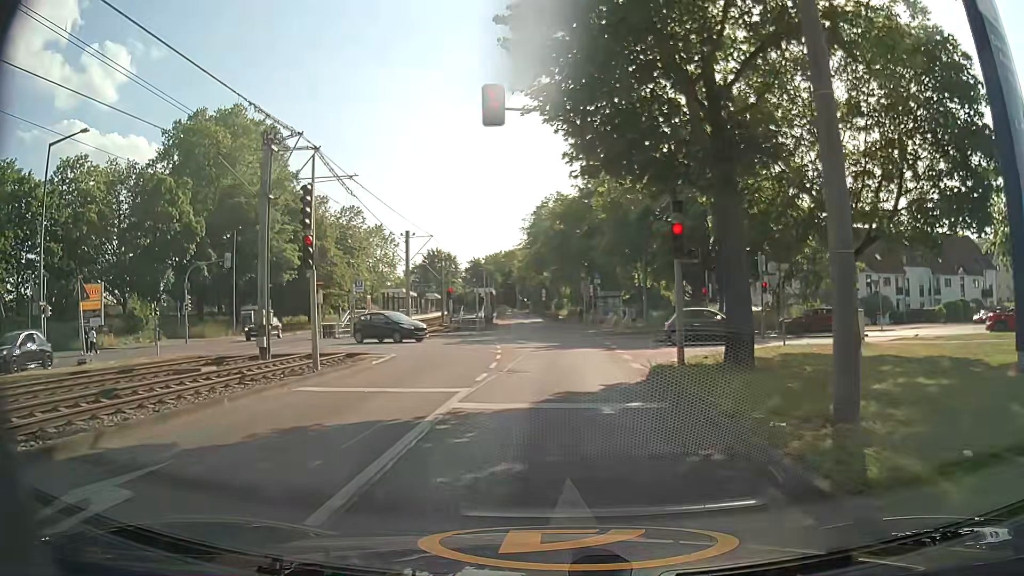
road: secondary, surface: asphalt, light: Day
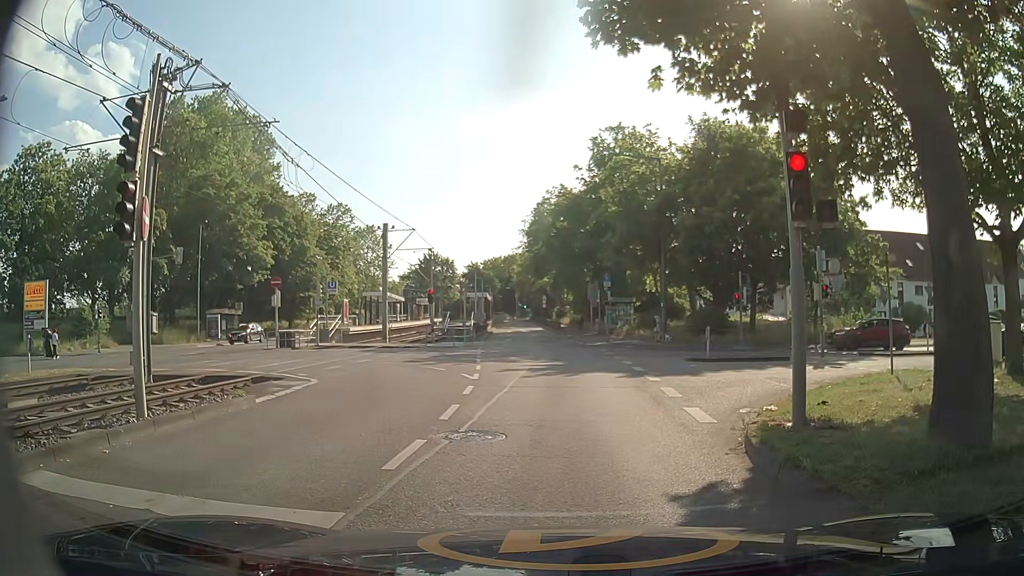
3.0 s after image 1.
(0.0, +6.8) m; -2°
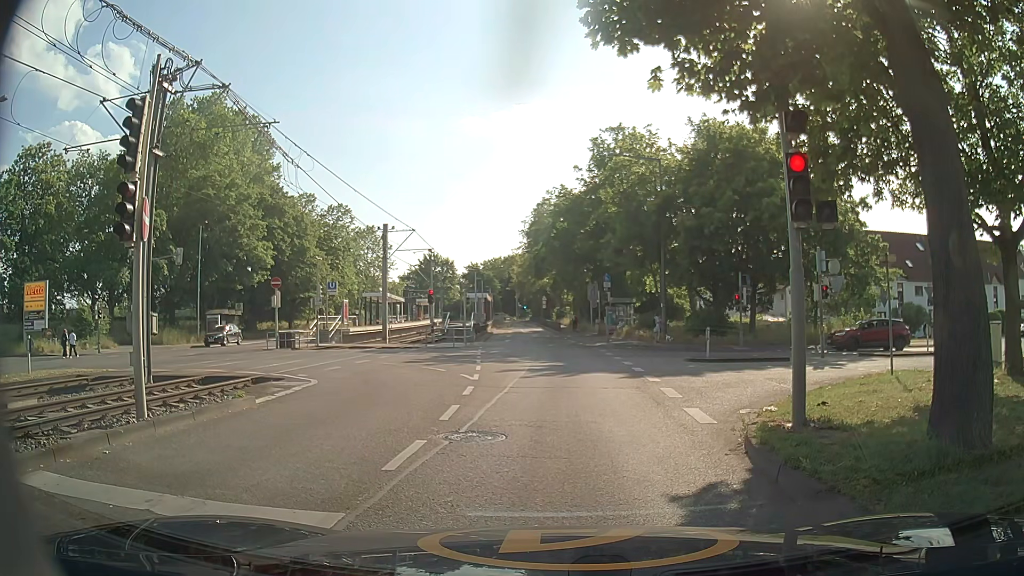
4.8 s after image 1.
(0.0, +0.1) m; 0°
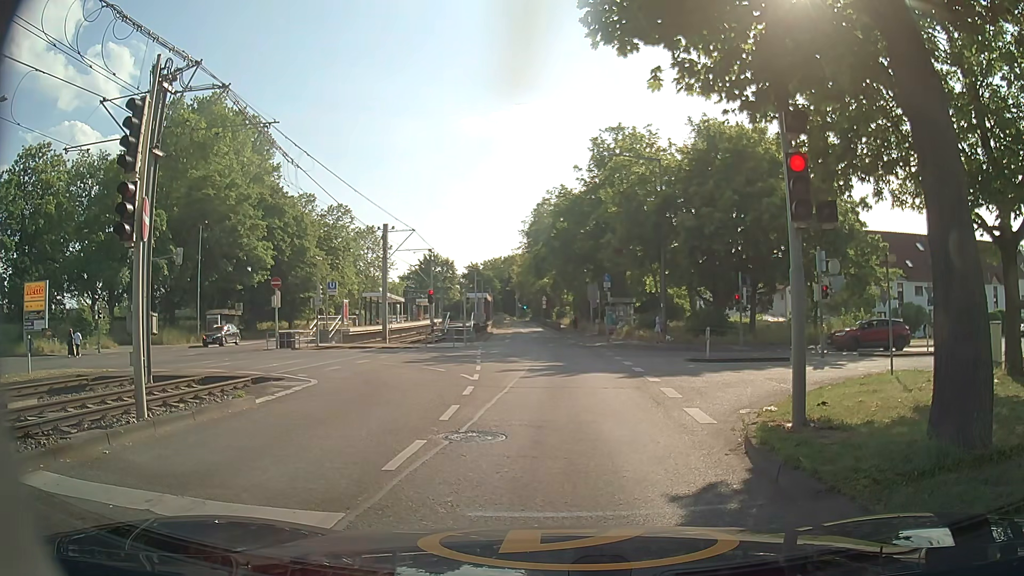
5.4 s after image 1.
(0.0, 0.0) m; 0°
